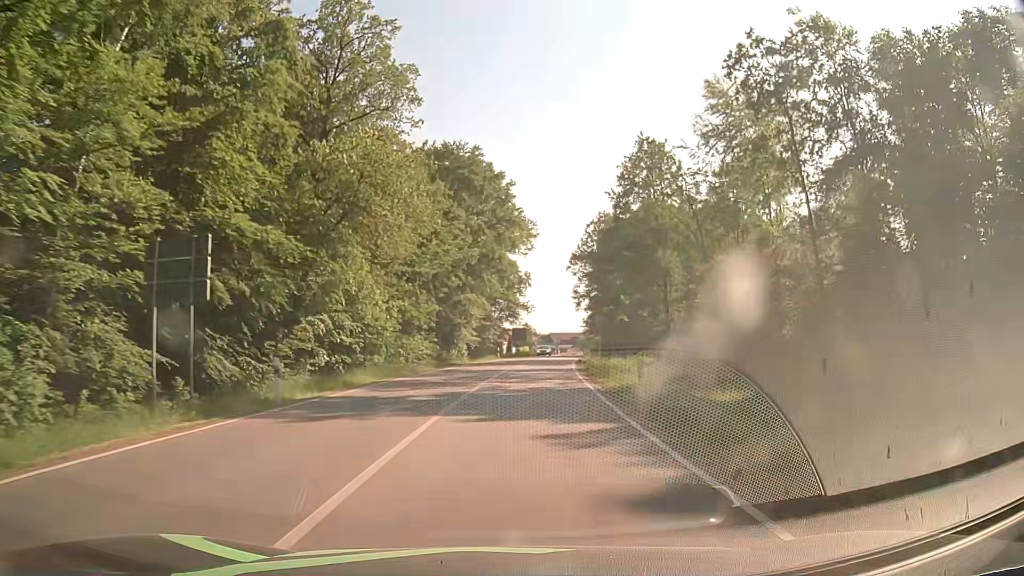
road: secondary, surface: asphalt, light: Day
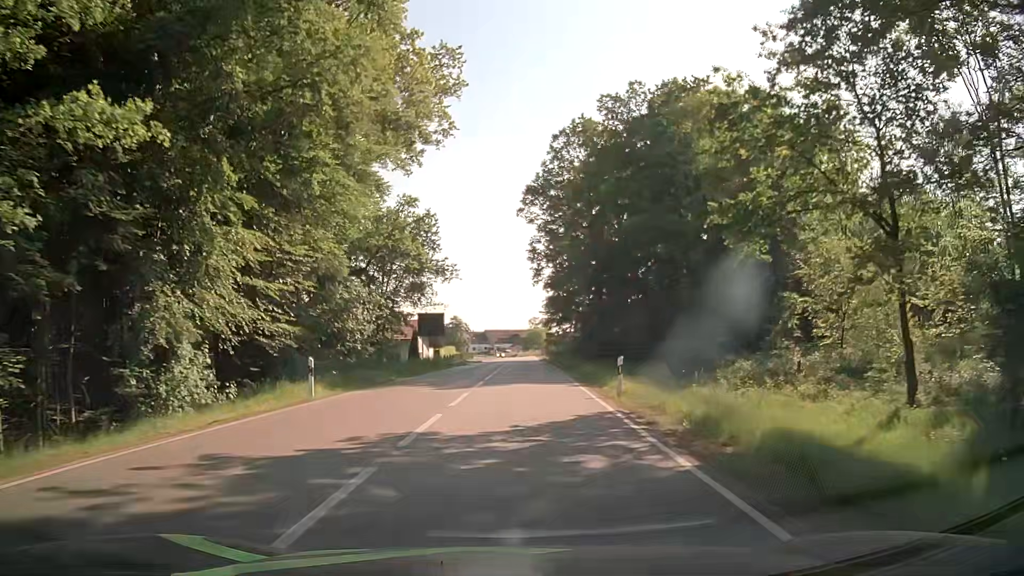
(+2.8, +46.6) m; +5°
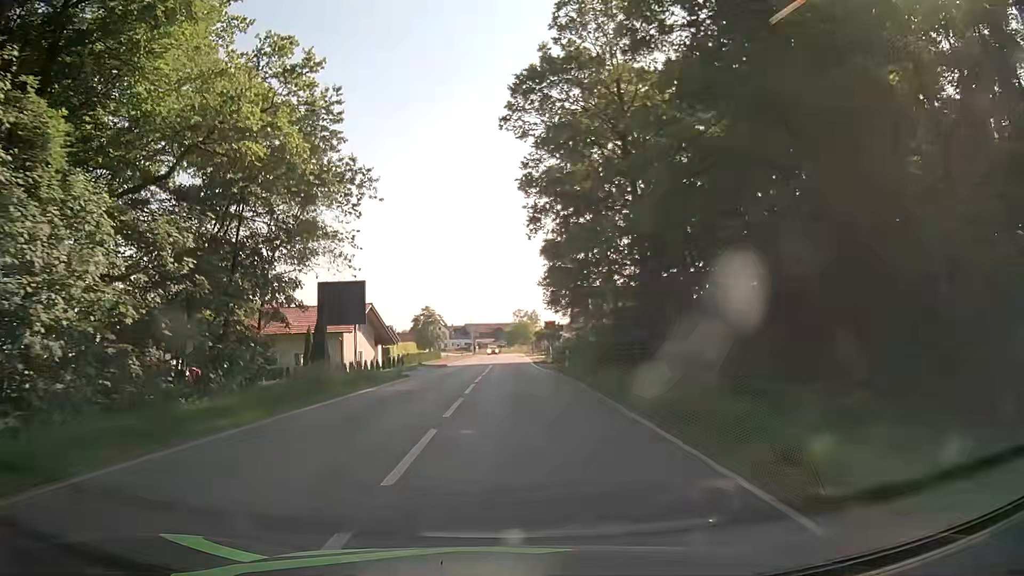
(+0.6, +25.5) m; +2°
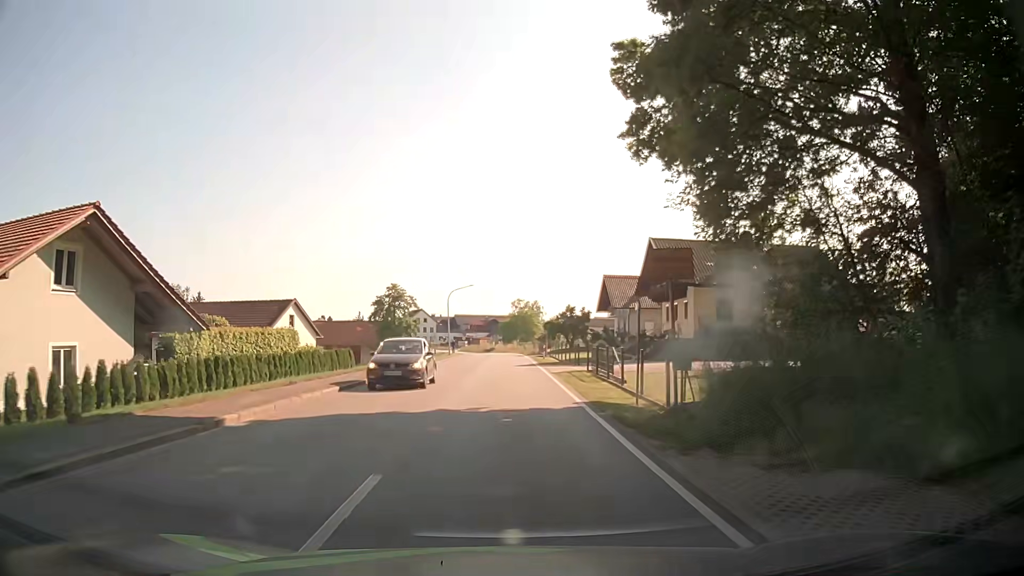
(+0.3, +38.4) m; +1°
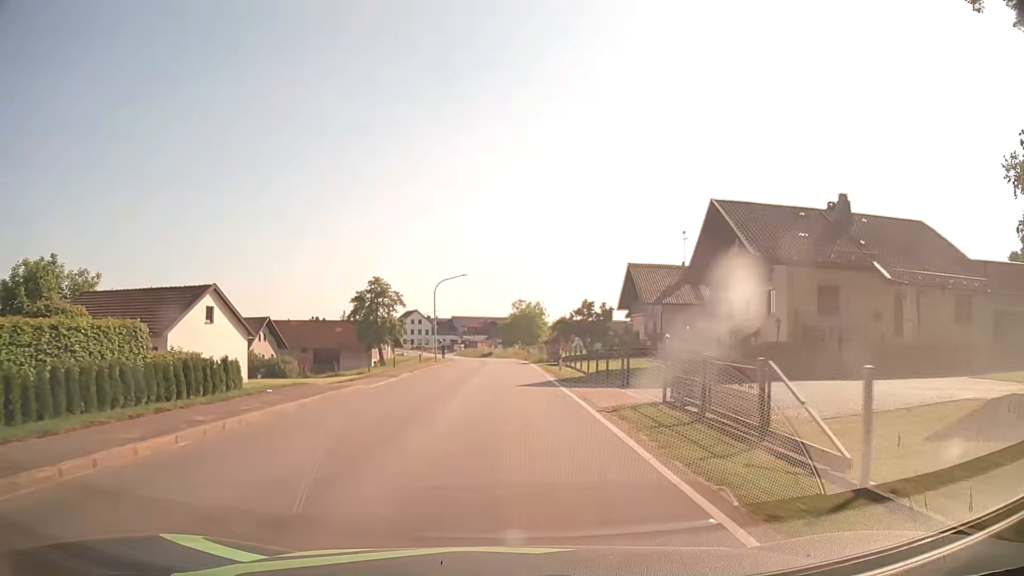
(-0.1, +14.3) m; -1°
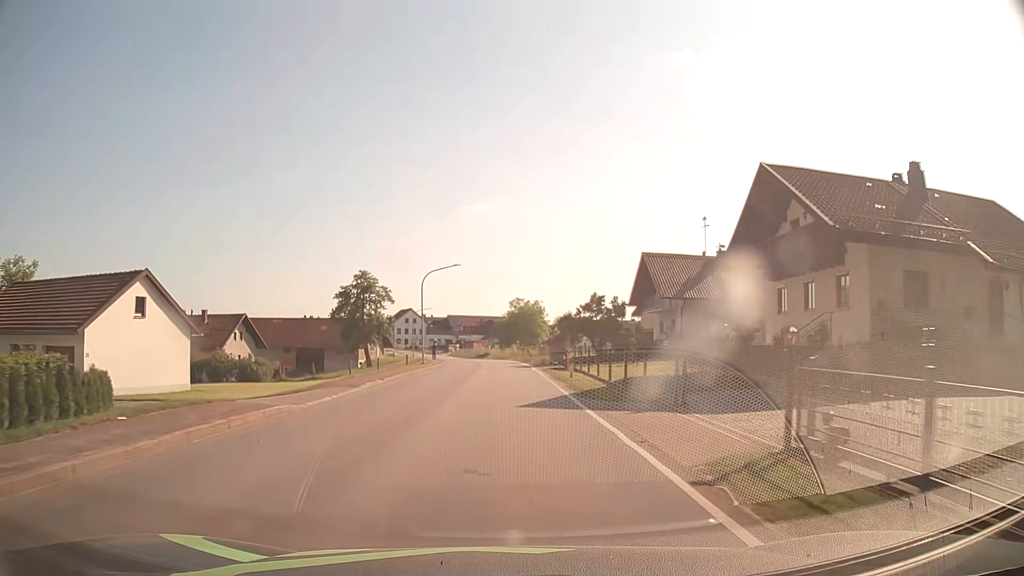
(+0.1, +7.1) m; +1°
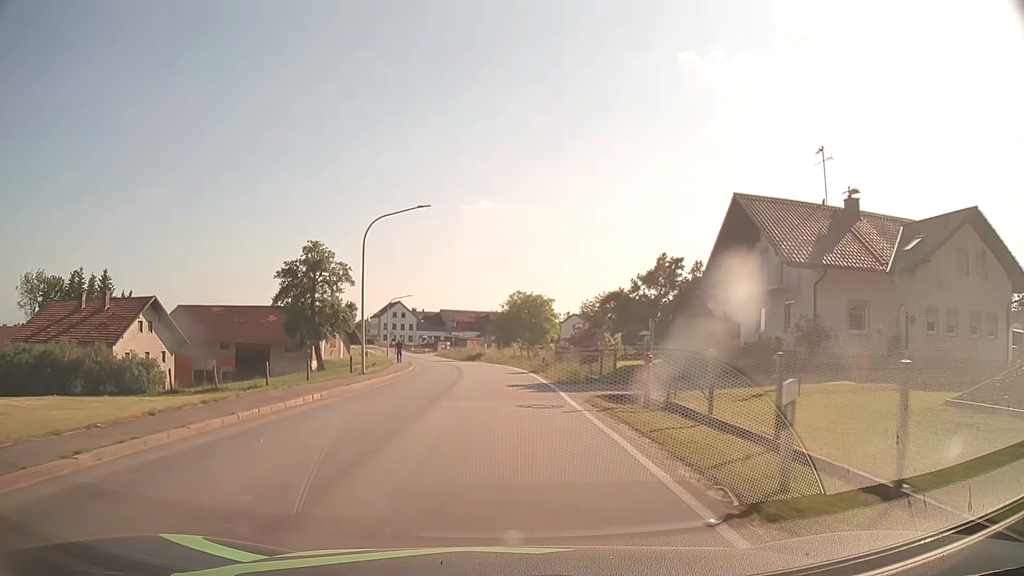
(-0.1, +21.2) m; 0°
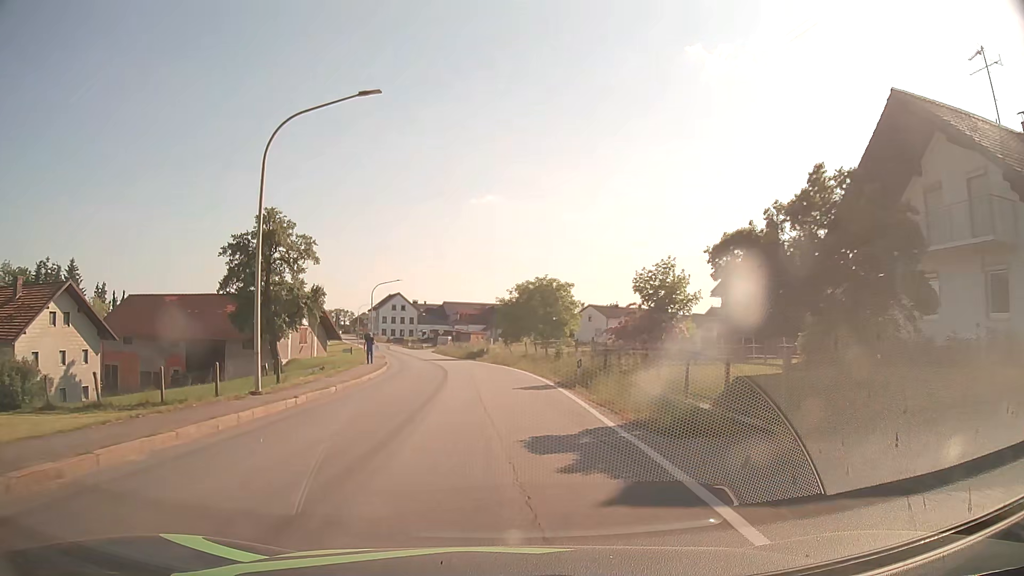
(-0.2, +13.7) m; -1°
(0, +10) (-1, +20) (-1, +30) (-2, +40) (-4, +50) (-6, +60) (-7, +69) (-10, +79) (-12, +89) (-15, +99) m
